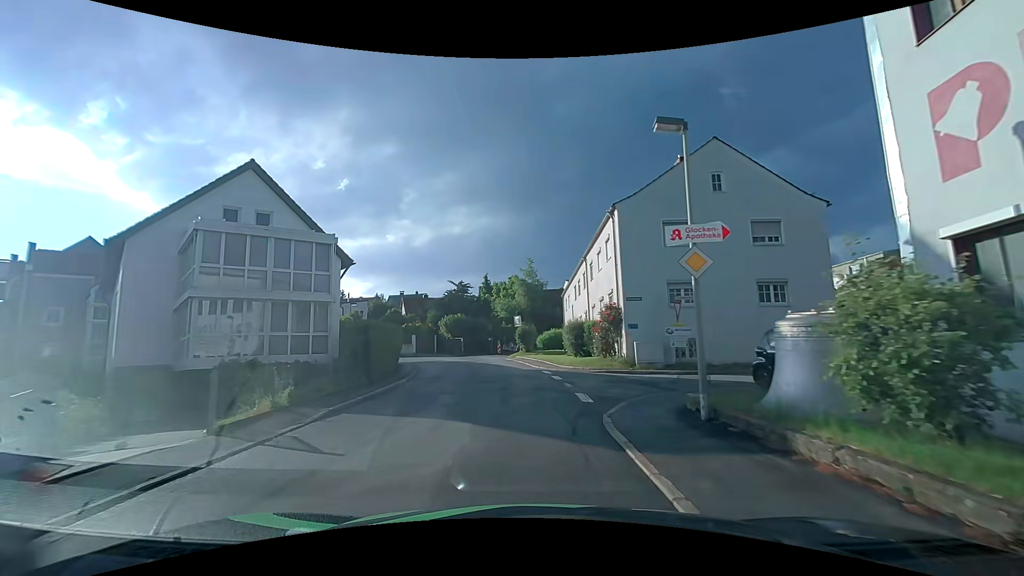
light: Day
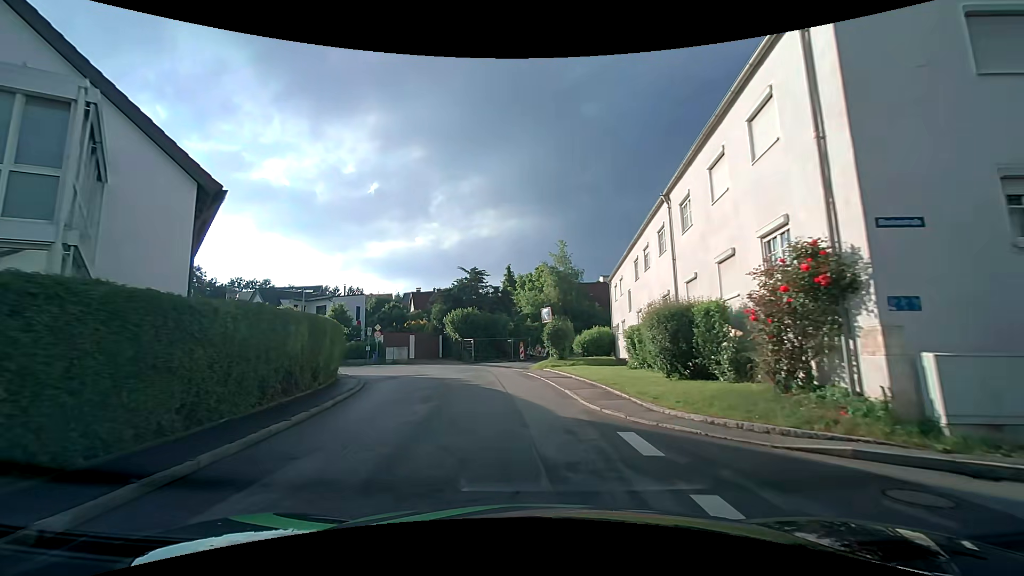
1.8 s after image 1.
(-0.2, +14.1) m; -3°
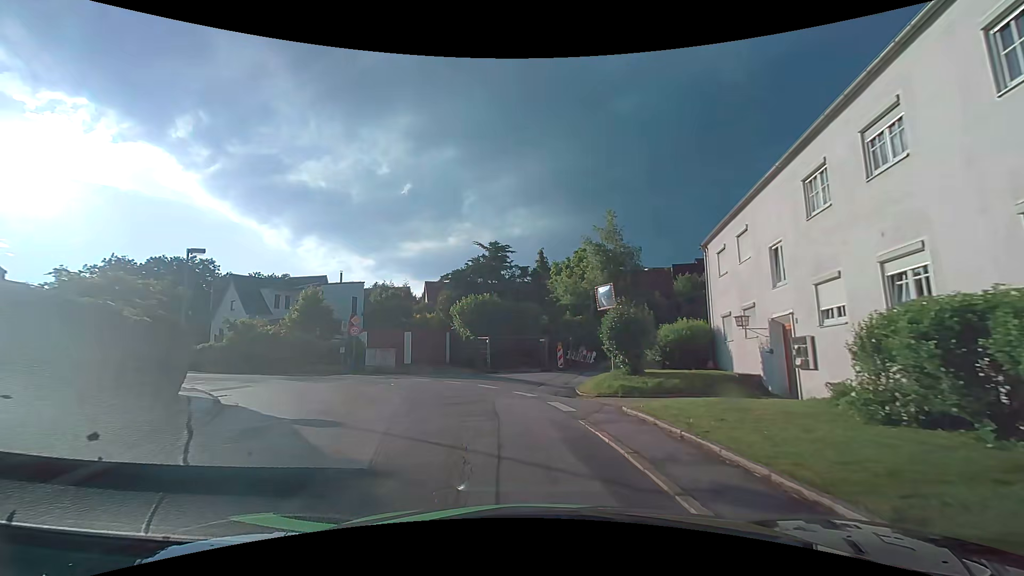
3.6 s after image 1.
(-0.5, +13.3) m; -4°
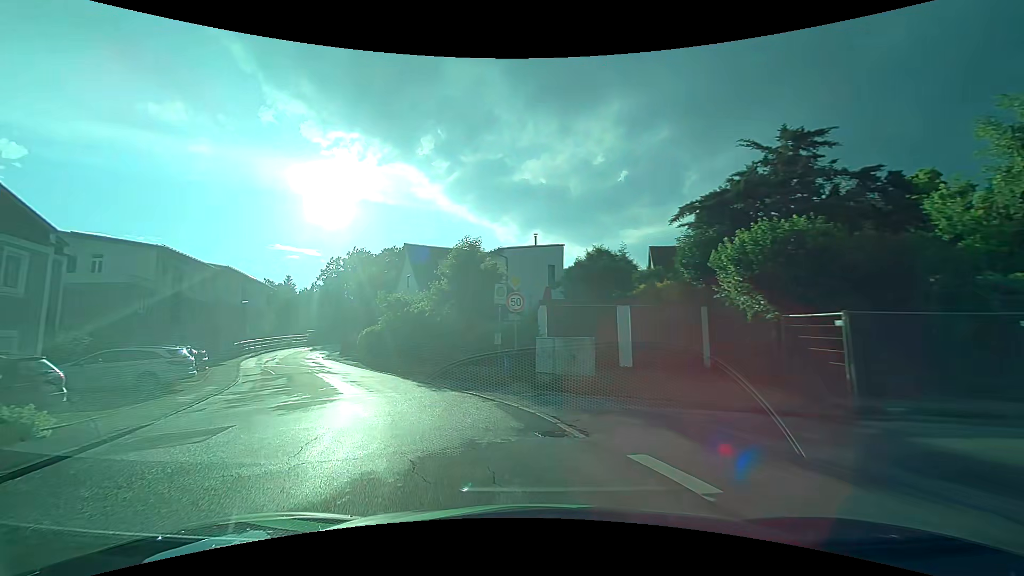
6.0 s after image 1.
(-2.7, +16.4) m; -25°
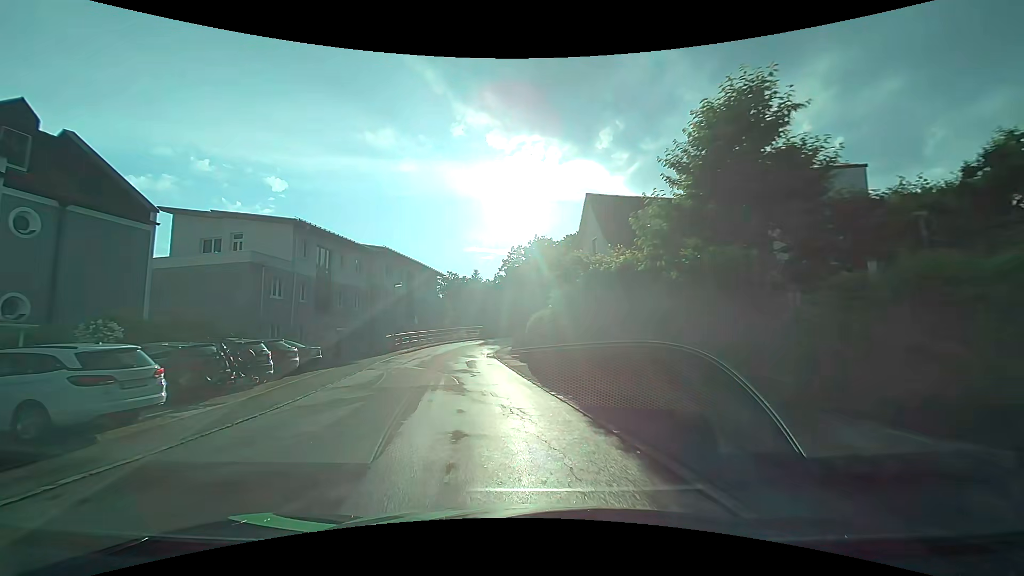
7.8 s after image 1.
(-2.4, +12.8) m; -21°
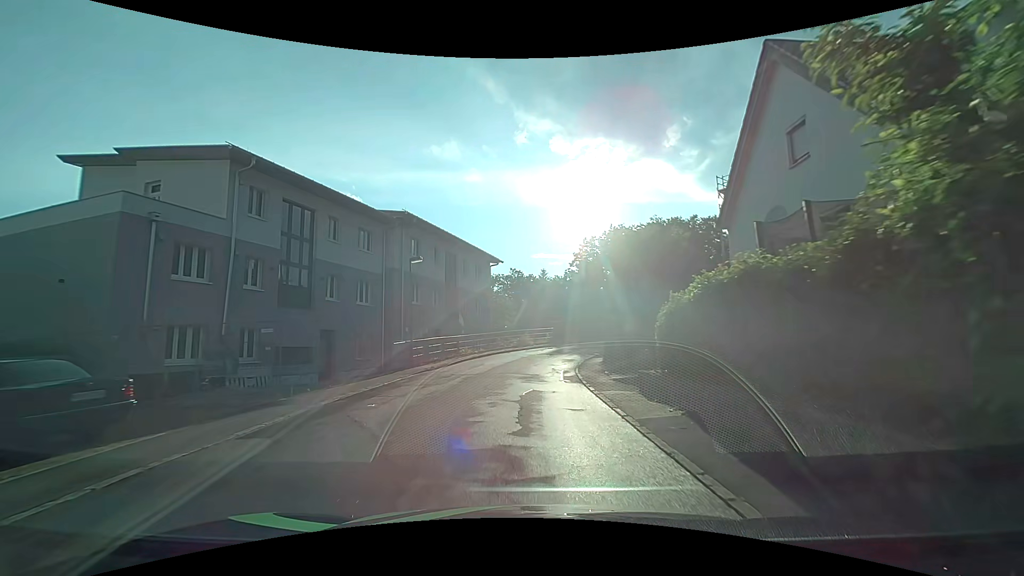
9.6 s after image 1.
(-1.2, +14.4) m; -7°
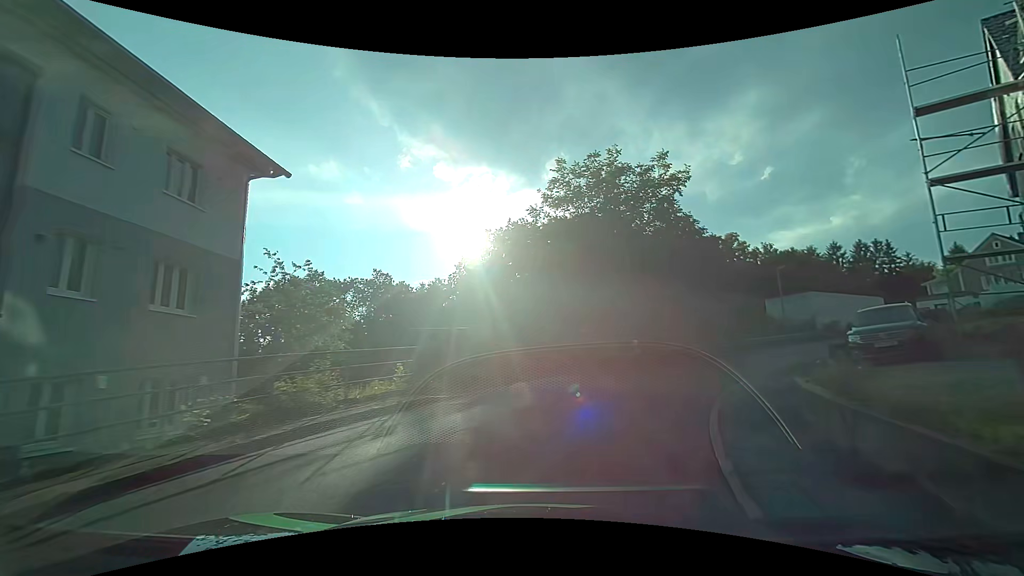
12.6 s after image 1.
(+0.5, +25.4) m; +11°
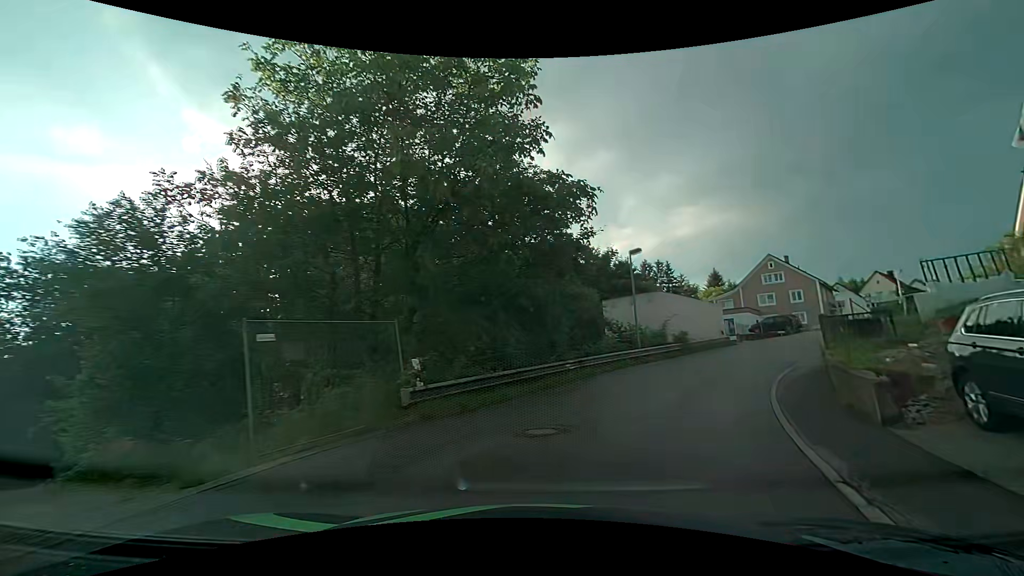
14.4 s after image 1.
(+2.5, +12.6) m; +23°
